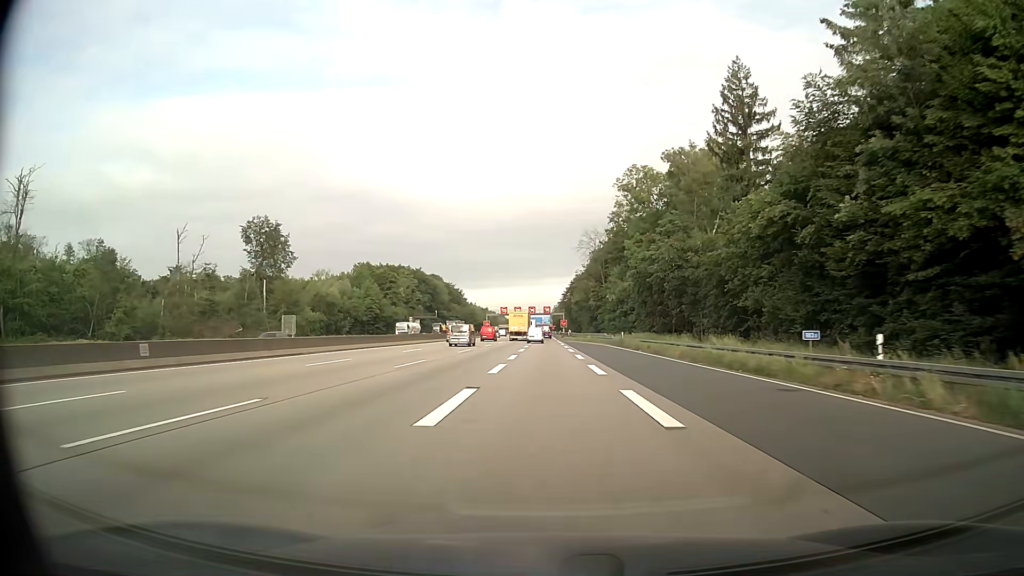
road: motorway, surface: asphalt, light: Day
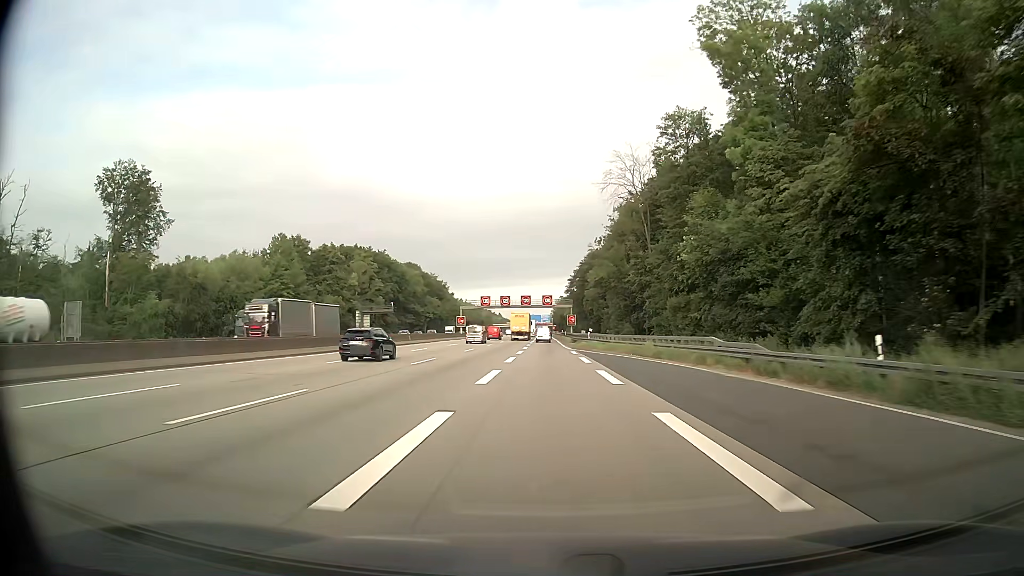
(-0.1, +52.1) m; 0°
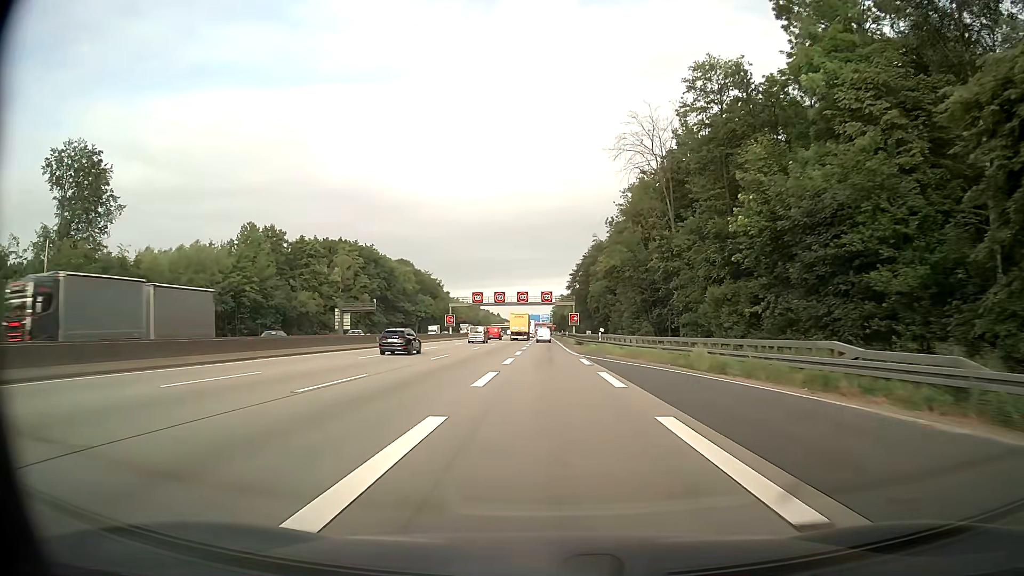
(+0.1, +12.9) m; 0°
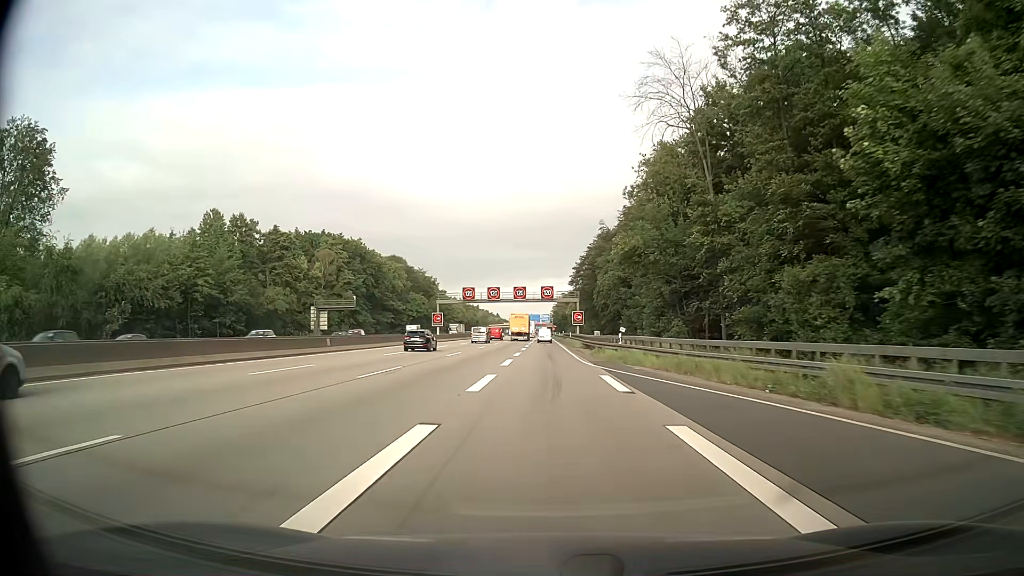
(0.0, +12.8) m; 0°
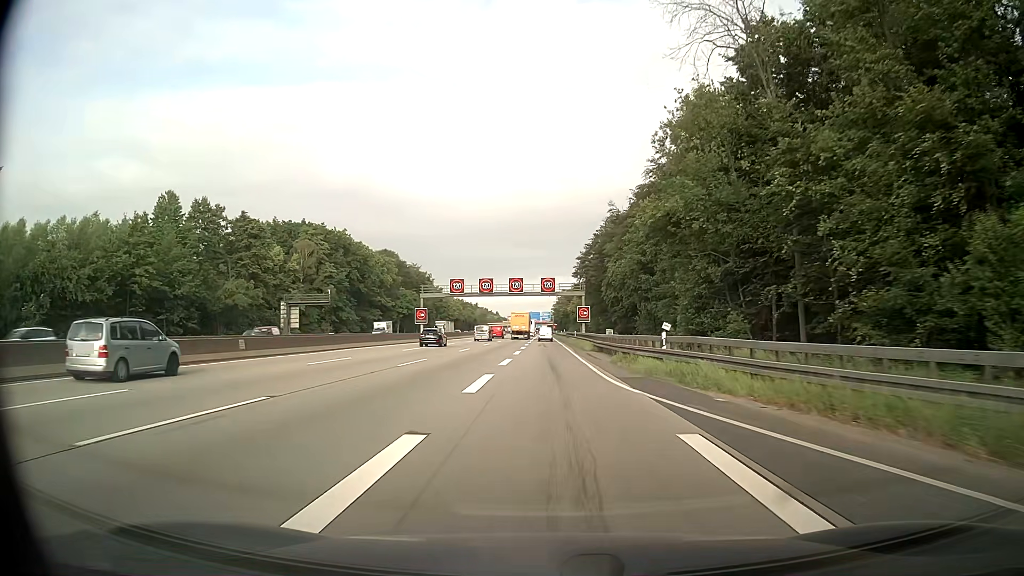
(0.0, +12.8) m; 0°
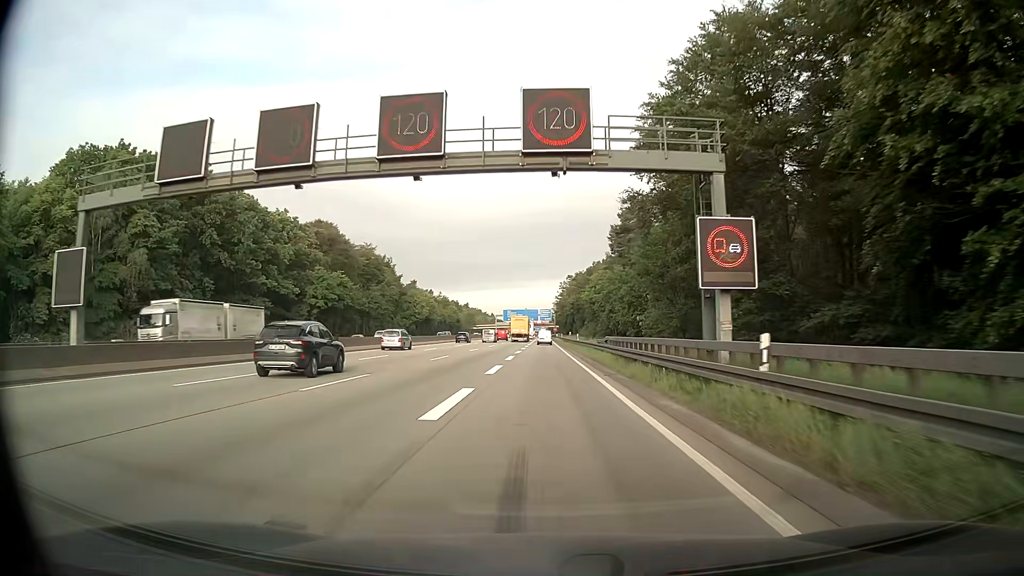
(+0.2, +64.3) m; 0°
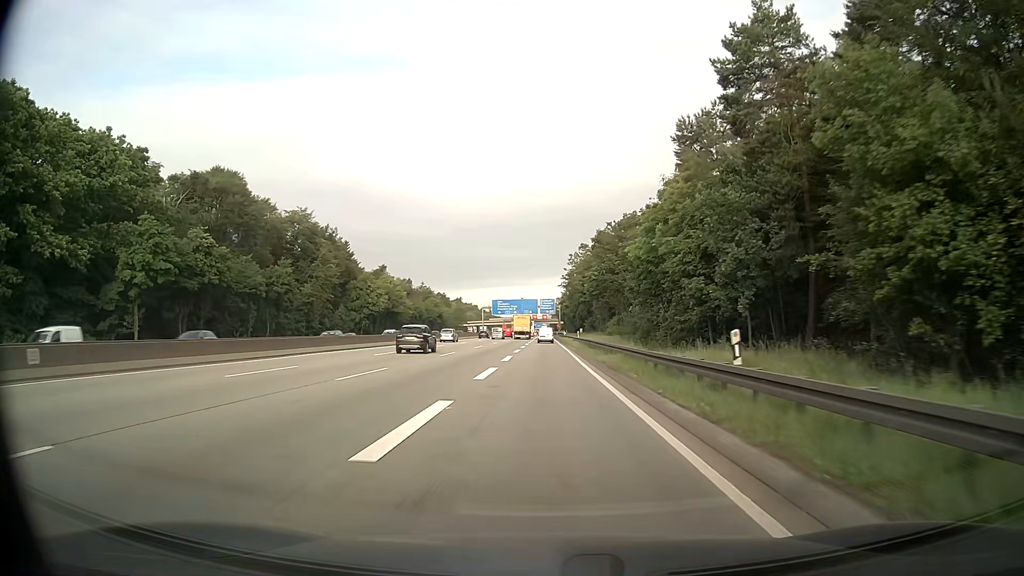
(-0.2, +51.5) m; 0°
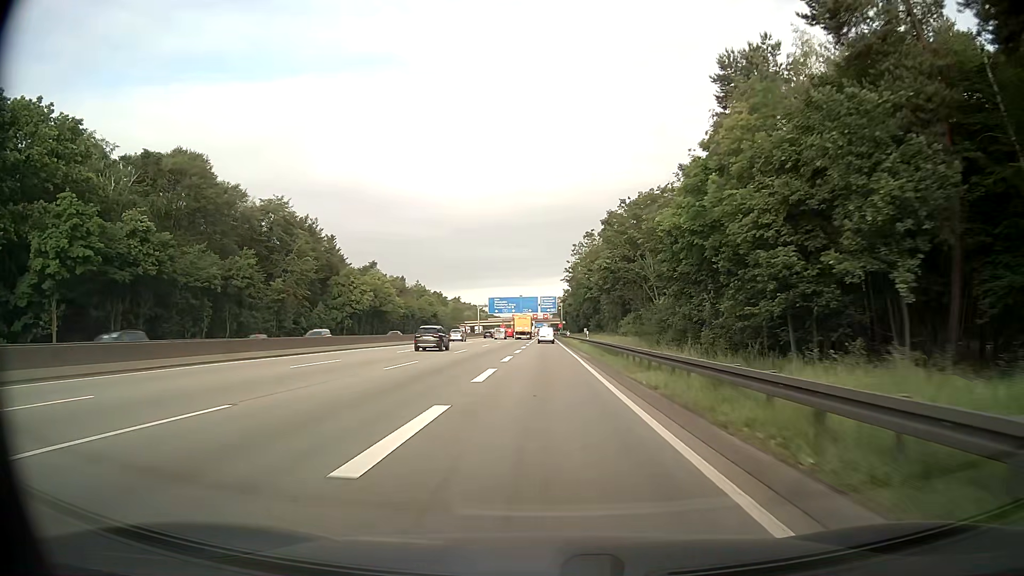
(0.0, +12.7) m; 0°
(0, +10) (0, +20) (0, +30) (0, +40) (0, +50) (0, +60) (0, +70) (0, +80) (0, +90) (0, +100) m
